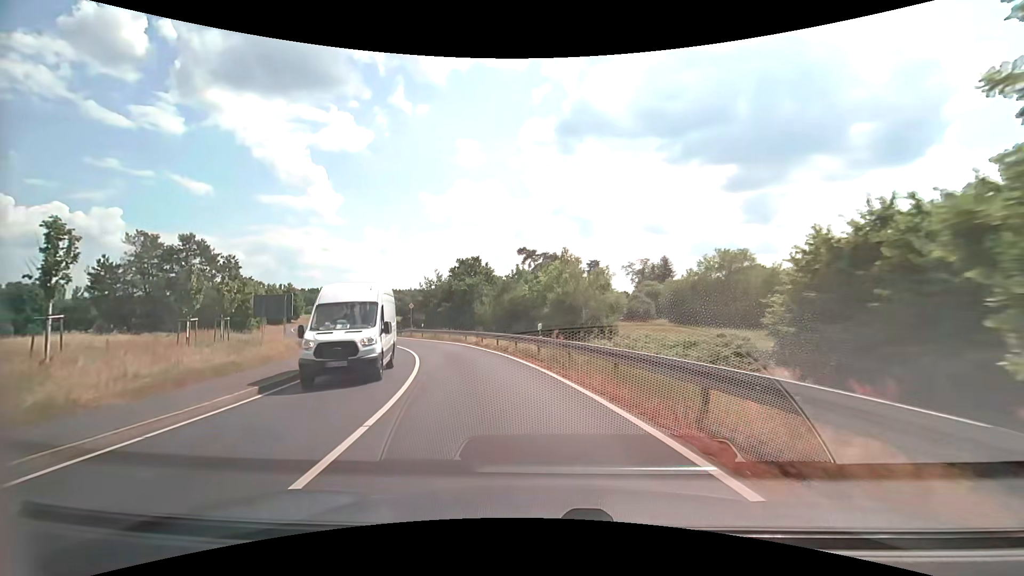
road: secondary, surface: asphalt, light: Day
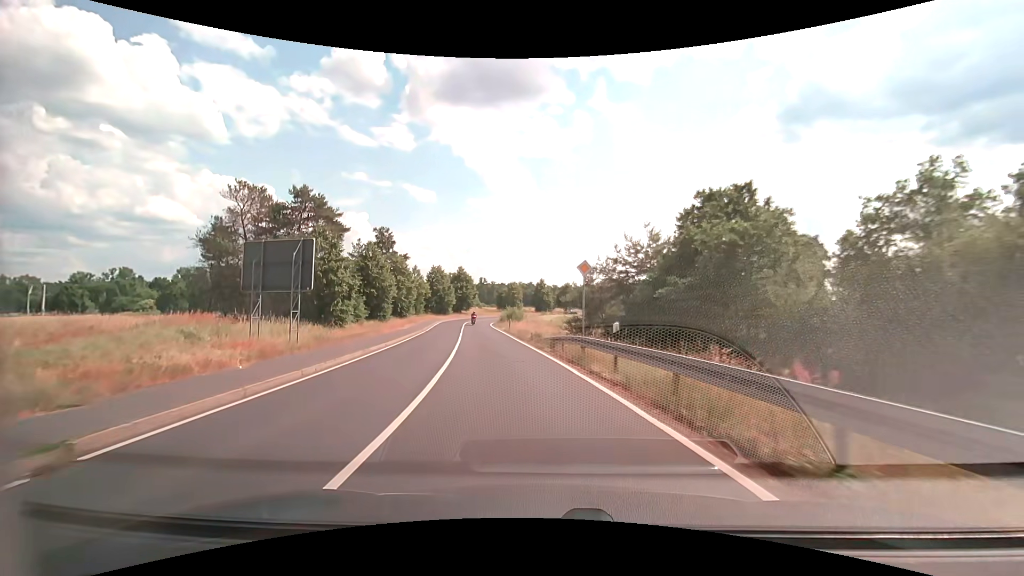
(-7.0, +32.6) m; -22°
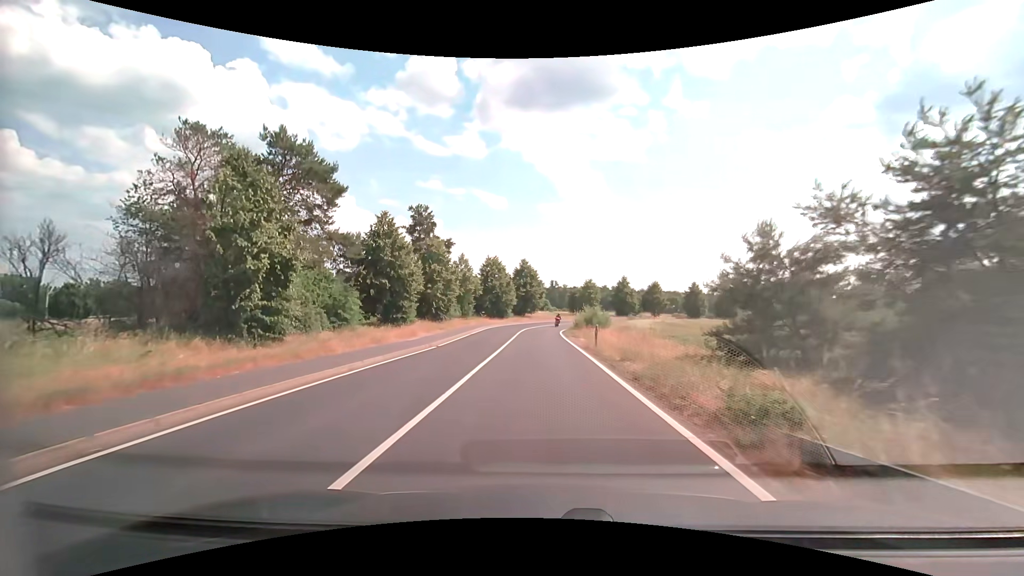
(-1.9, +21.7) m; -8°
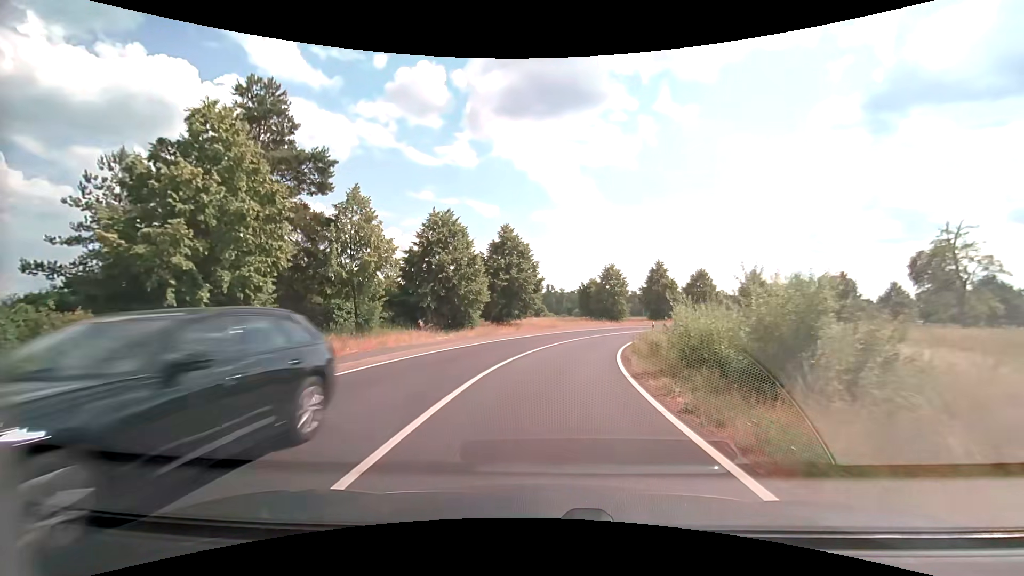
(-0.5, +38.0) m; 0°
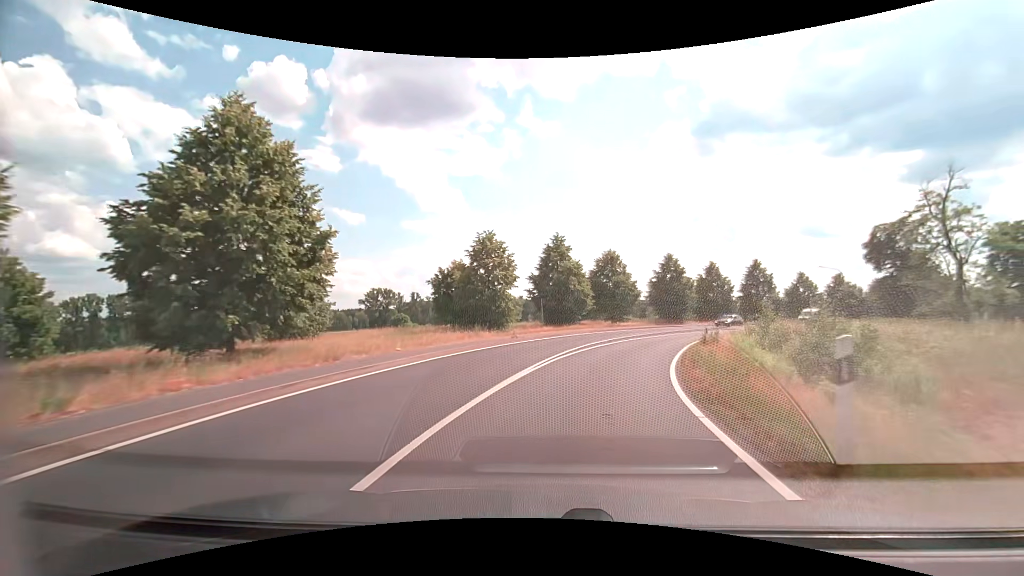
(+2.7, +30.2) m; +14°
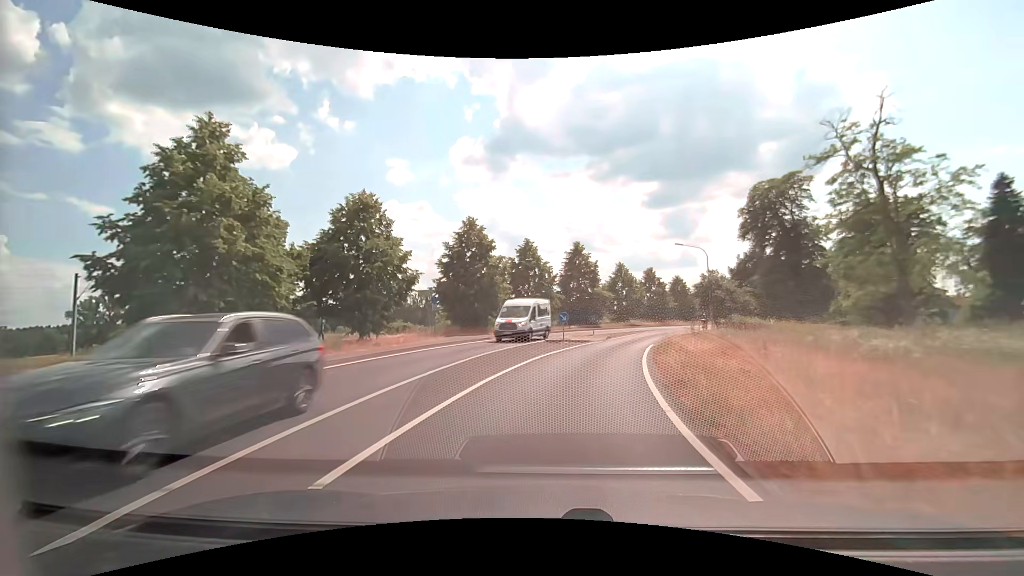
(+6.1, +28.8) m; +23°
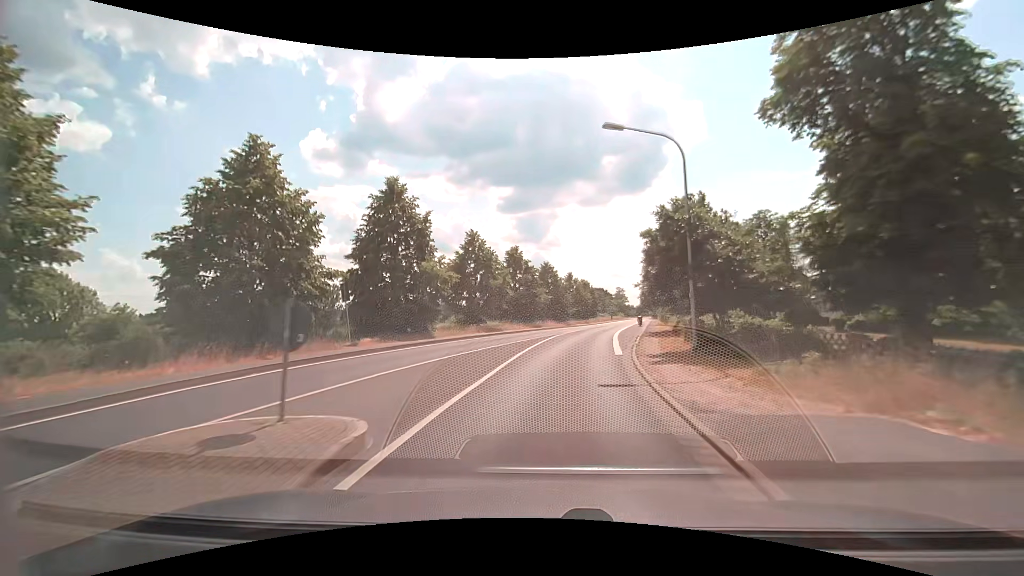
(+4.4, +28.2) m; +16°
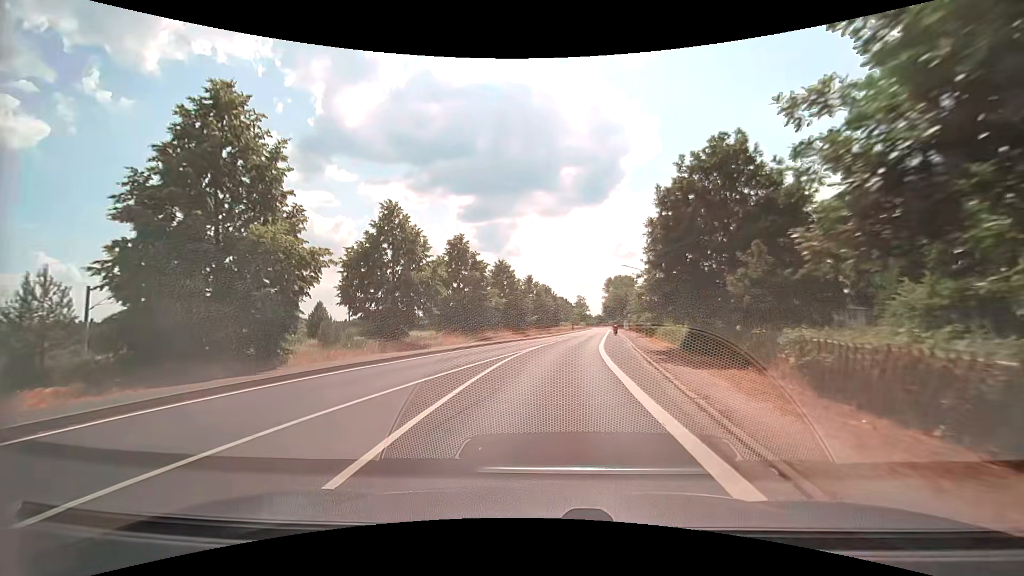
(+0.6, +13.9) m; +5°
(0, +10) (+1, +20) (+2, +30) (+3, +40) (+4, +50) (+5, +60) (+6, +70) (+8, +80) (+9, +89) (+10, +99) m
